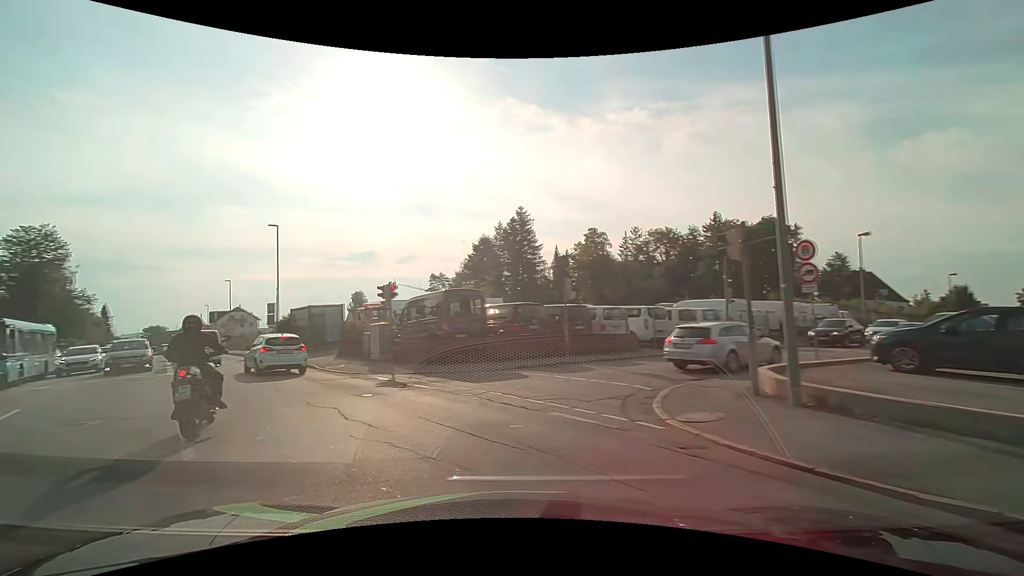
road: tertiary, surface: asphalt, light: Day
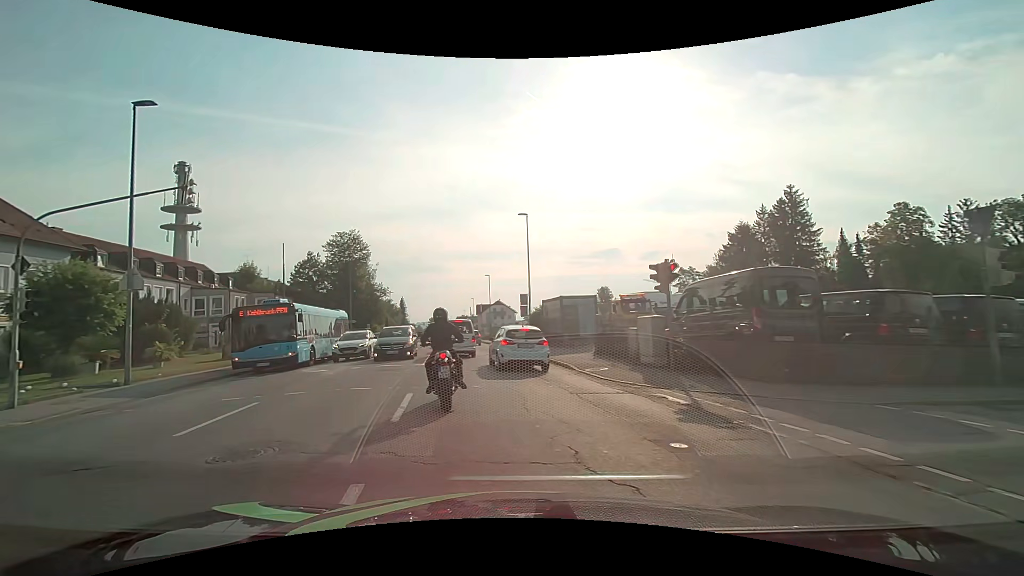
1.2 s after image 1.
(-1.5, +5.2) m; -28°
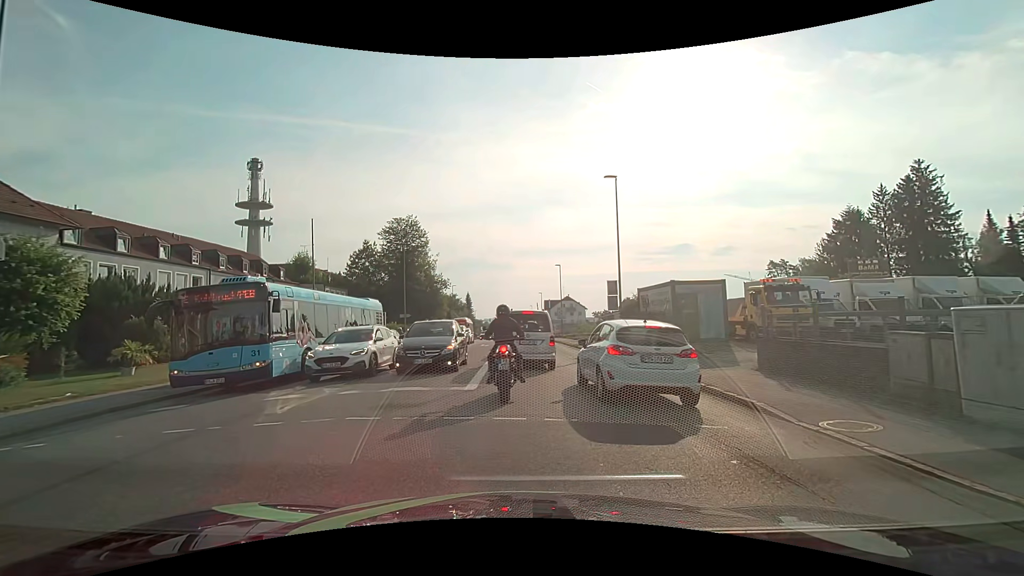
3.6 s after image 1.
(-0.9, +8.4) m; -9°
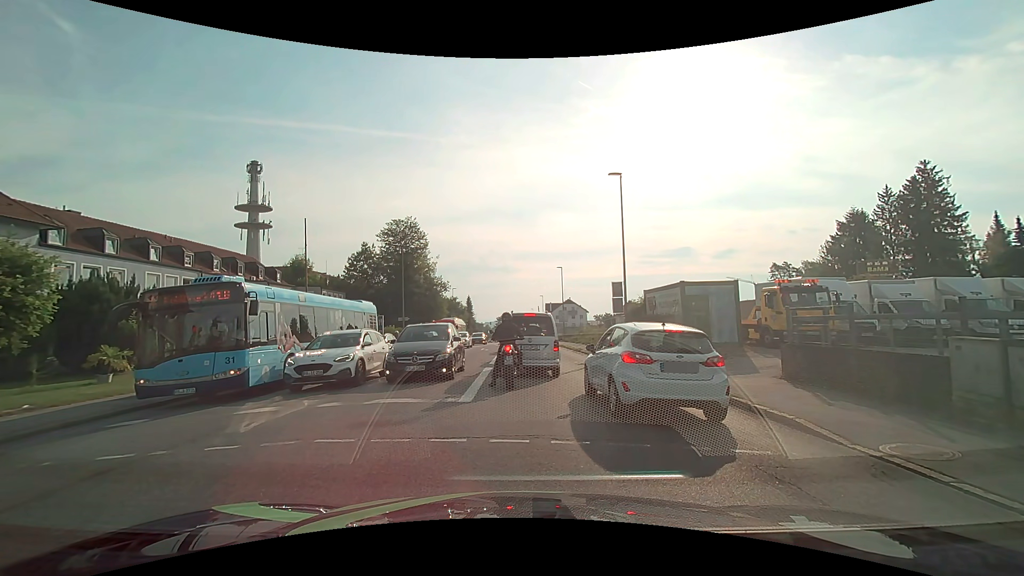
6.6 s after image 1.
(0.0, +1.1) m; +1°
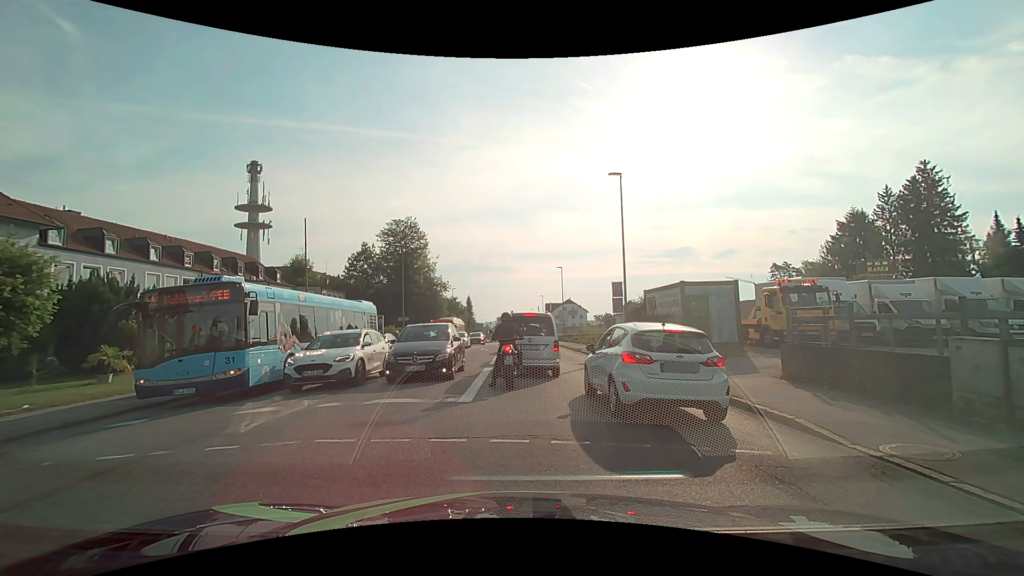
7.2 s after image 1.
(0.0, 0.0) m; 0°
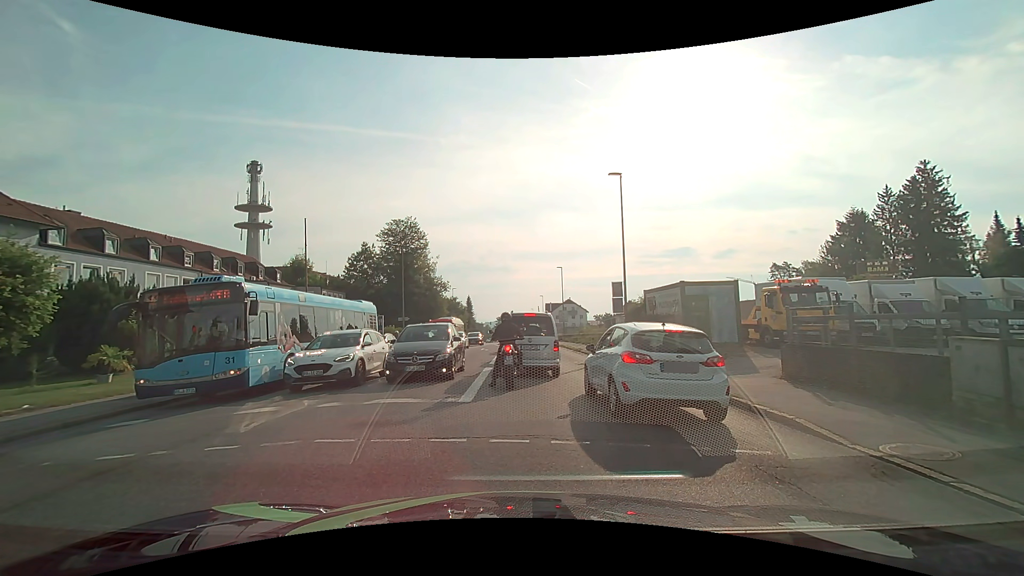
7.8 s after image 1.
(0.0, 0.0) m; 0°
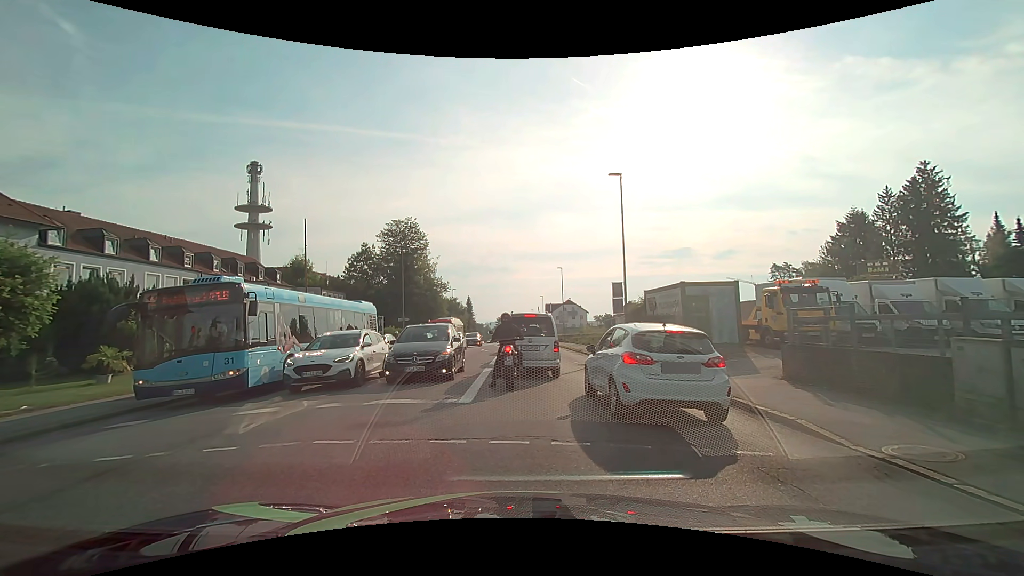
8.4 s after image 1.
(0.0, 0.0) m; 0°
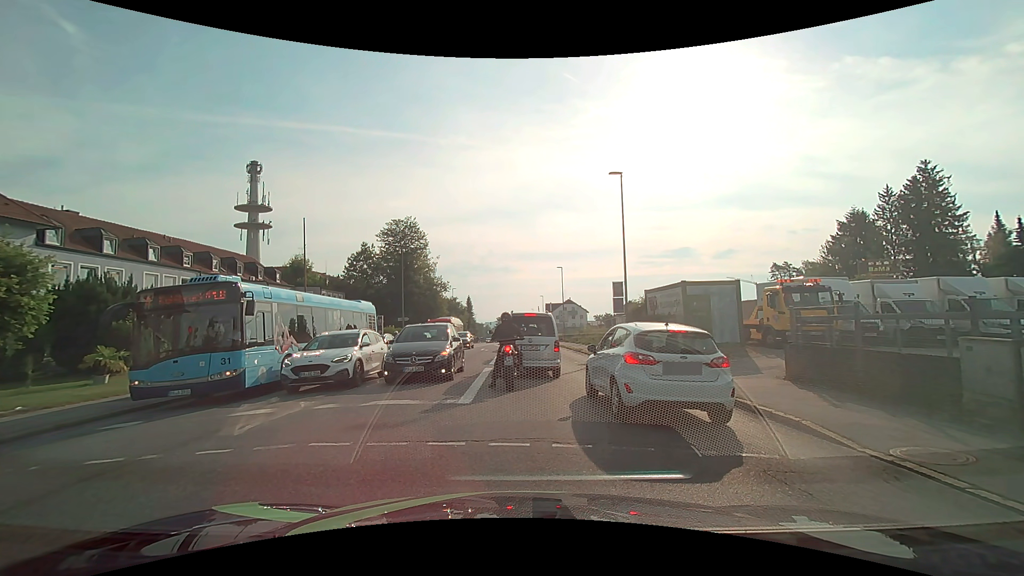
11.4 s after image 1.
(0.0, +0.2) m; 0°
(0, +10) (0, +20) (0, +30) (-1, +40) (-1, +50) (-2, +60) (-1, +70) (-1, +80) (-2, +90) (-2, +100) m
